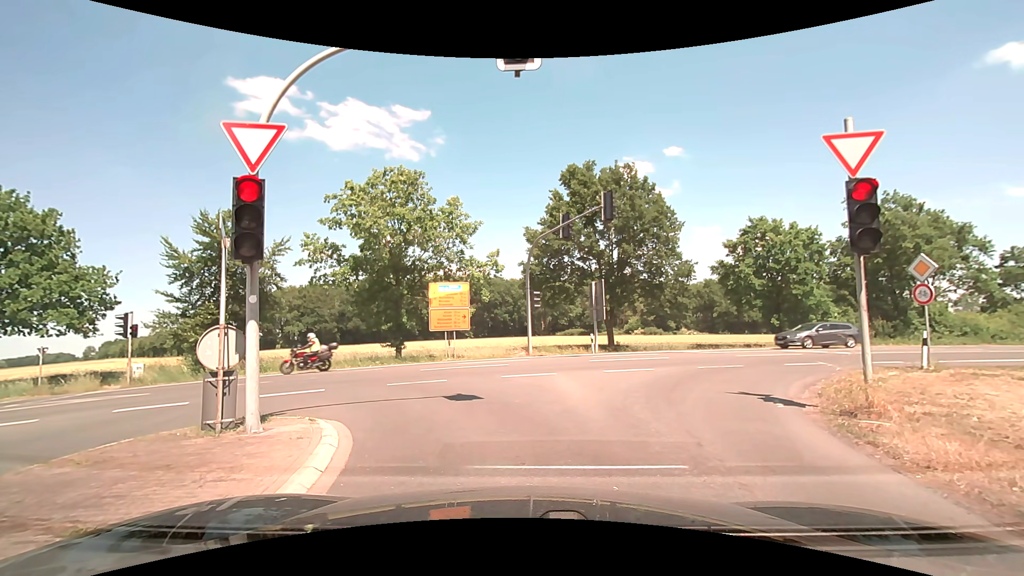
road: secondary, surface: asphalt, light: Day
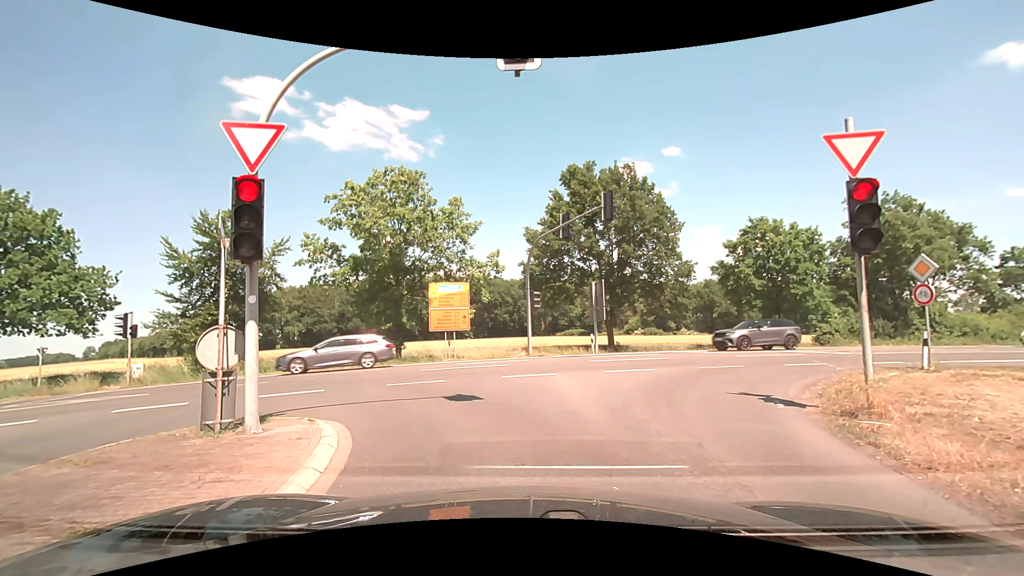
(0.0, 0.0) m; 0°
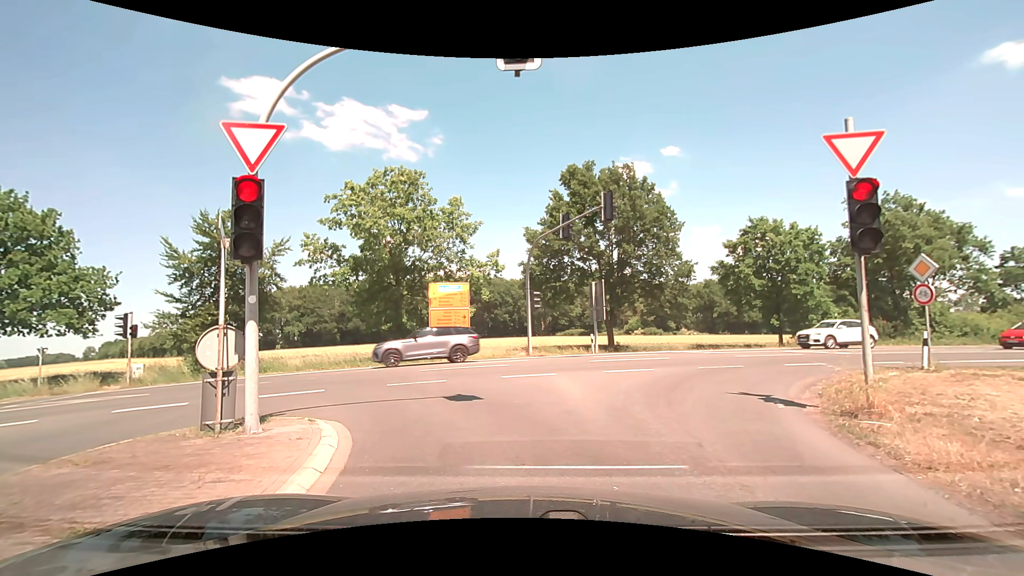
(0.0, 0.0) m; 0°
(-1, +10) (-7, +18) (-17, +20) (-26, +19) (-36, +16) (-46, +13) (-55, +10) (-65, +7) (-74, +5) (-84, +2) m
